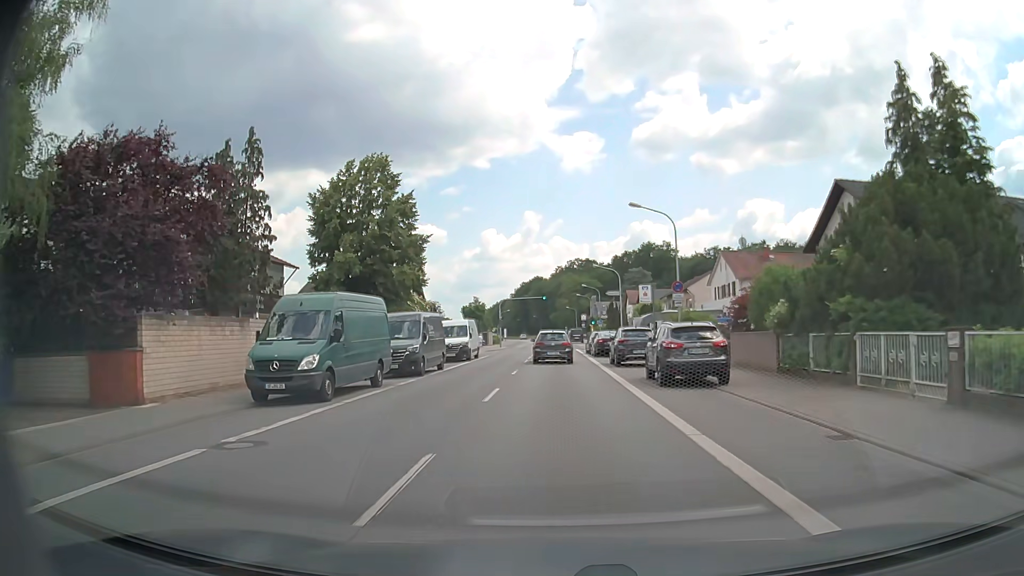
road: primary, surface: asphalt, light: Day
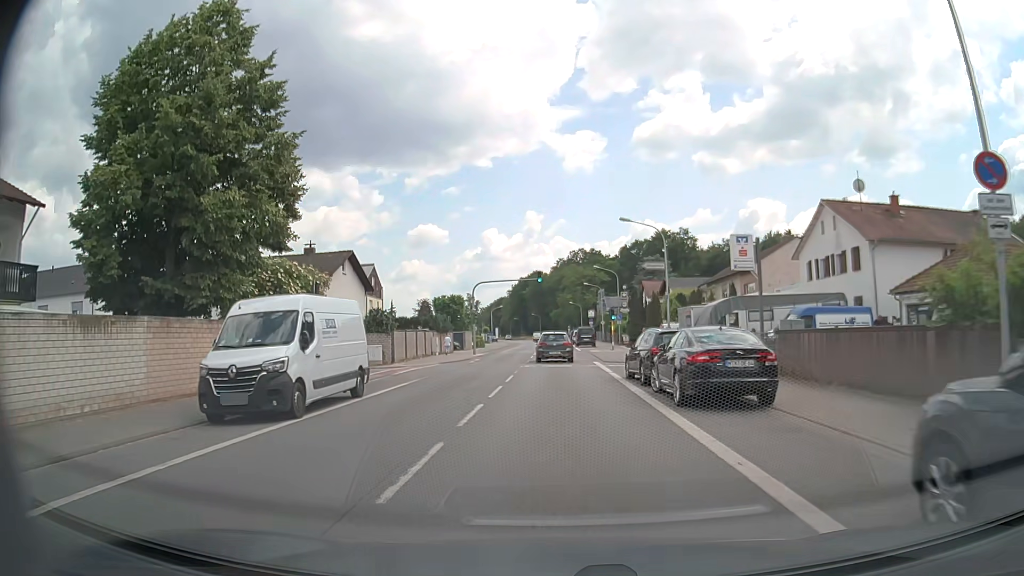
(-0.2, +25.9) m; 0°
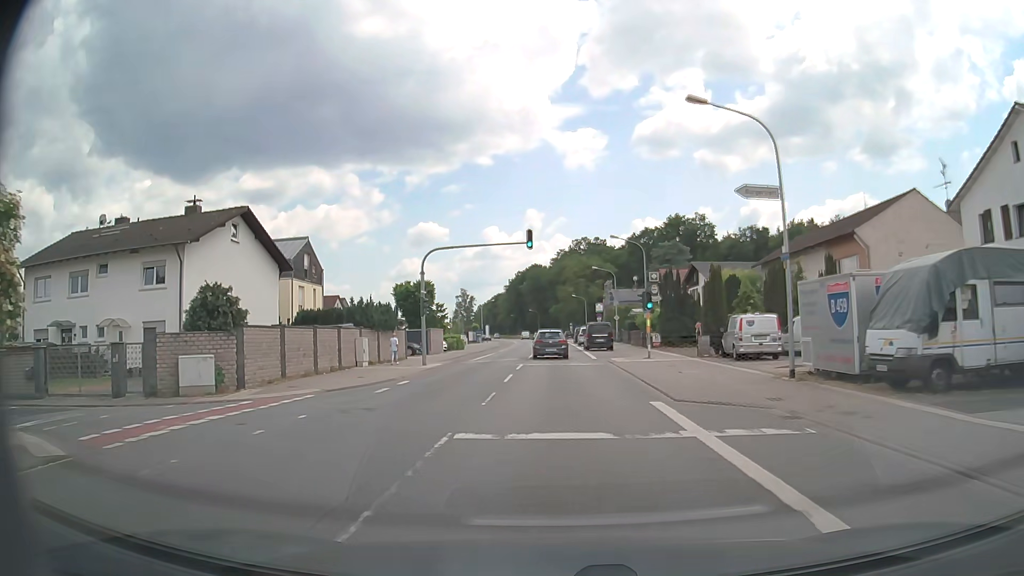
(-0.1, +19.8) m; 0°
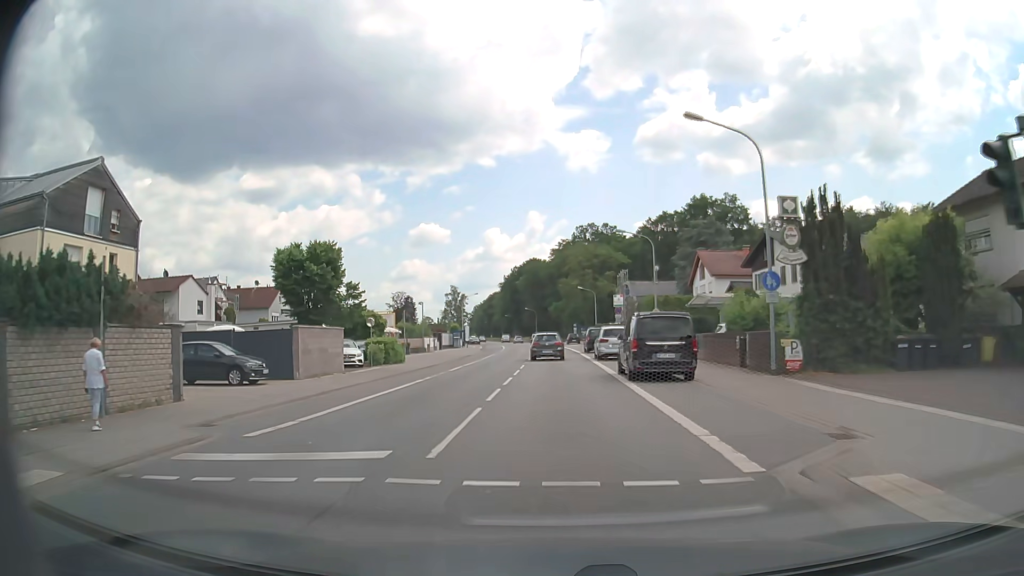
(+0.1, +27.1) m; 0°
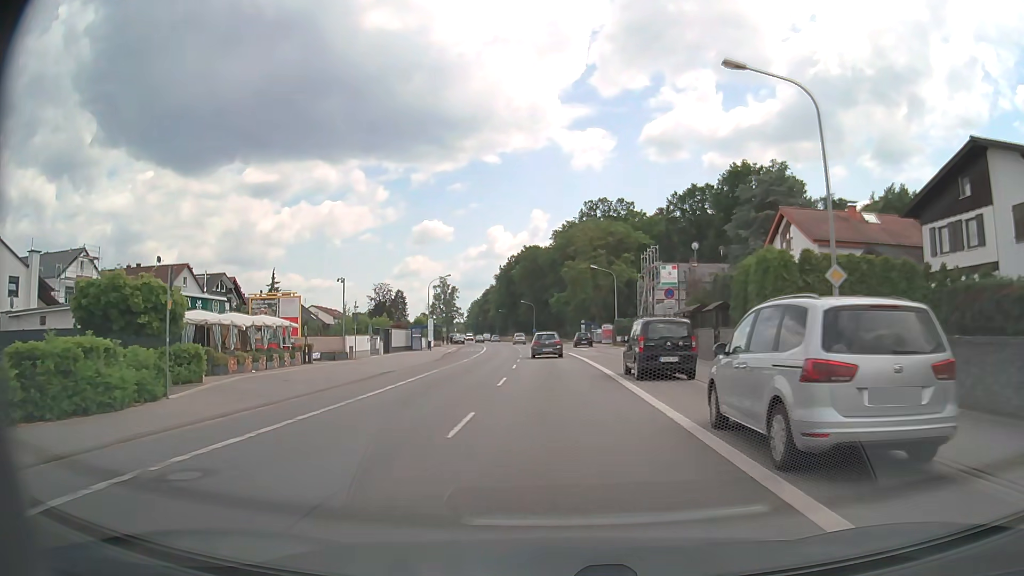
(-0.1, +27.7) m; 0°
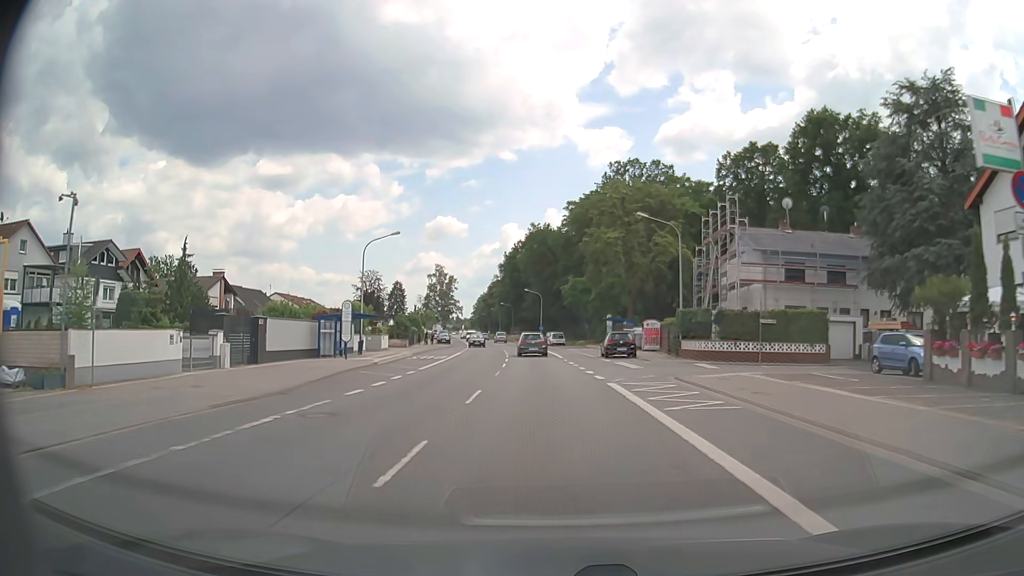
(-0.1, +28.4) m; -1°
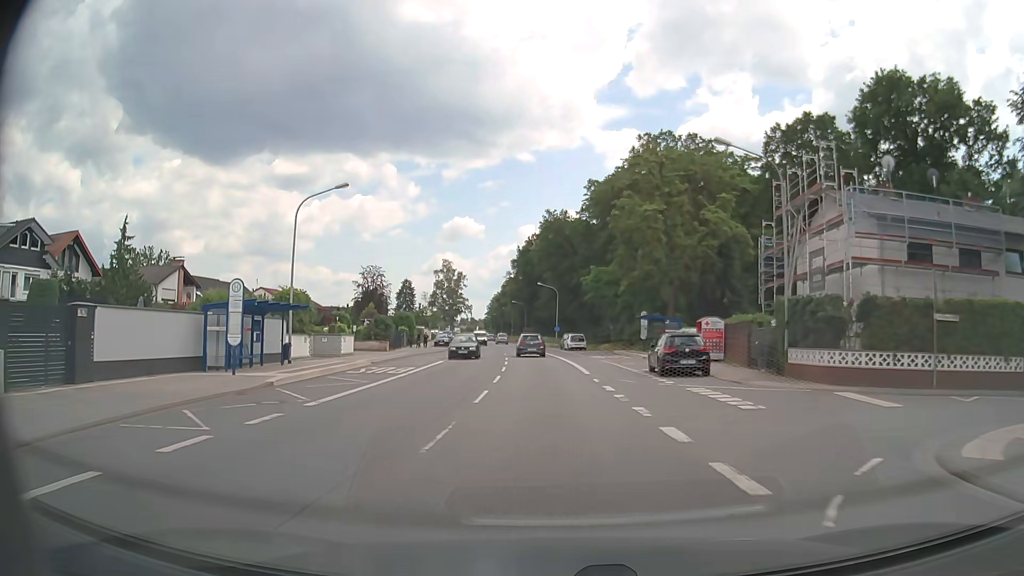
(-0.1, +14.5) m; -2°
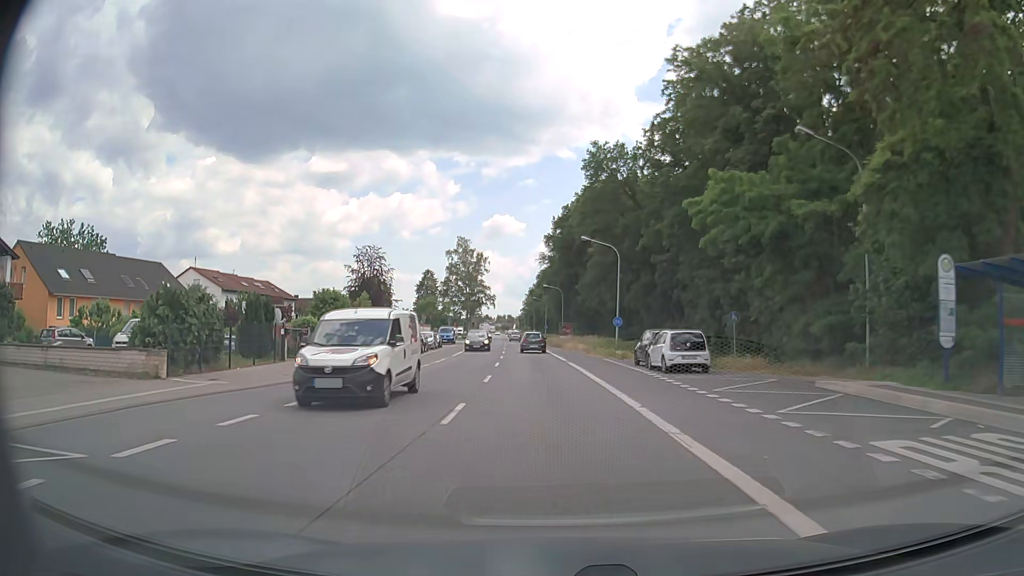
(-0.8, +37.0) m; -3°
(0, +10) (0, +20) (-1, +30) (-1, +40) (-2, +50) (-3, +60) (-3, +70) (-4, +80) (-5, +90) (-5, +100) m
